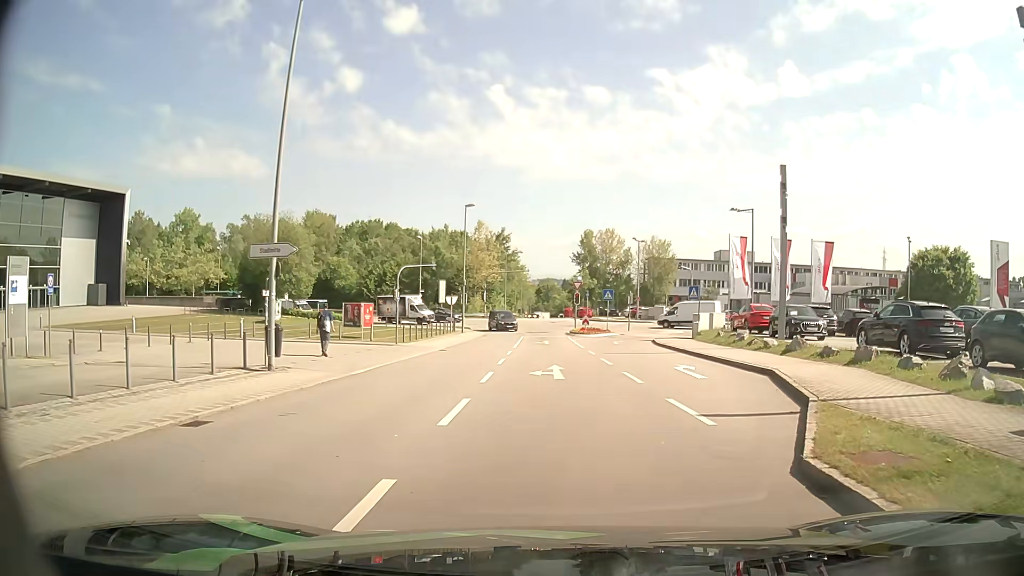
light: Day
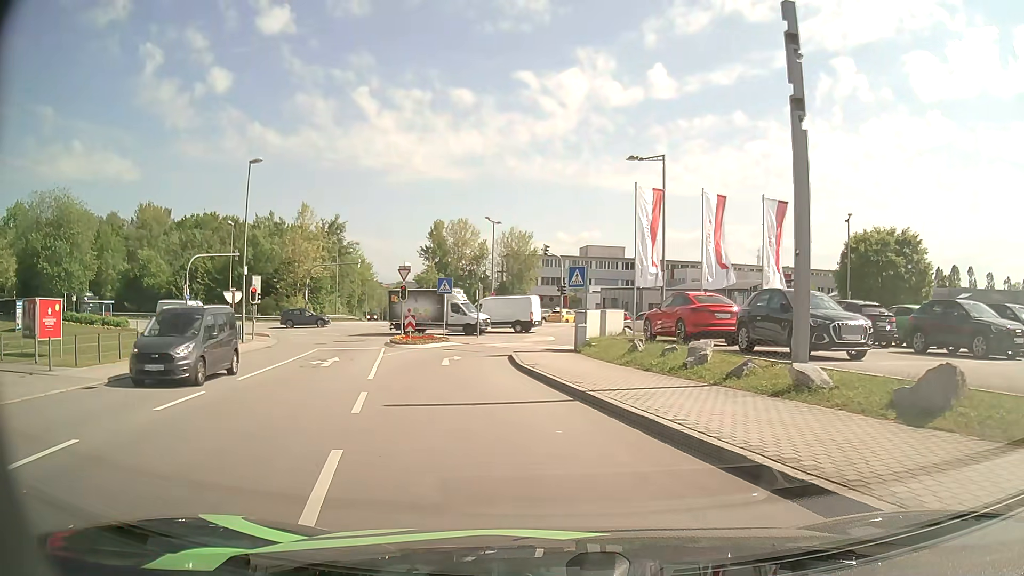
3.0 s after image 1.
(+2.4, +16.4) m; +13°
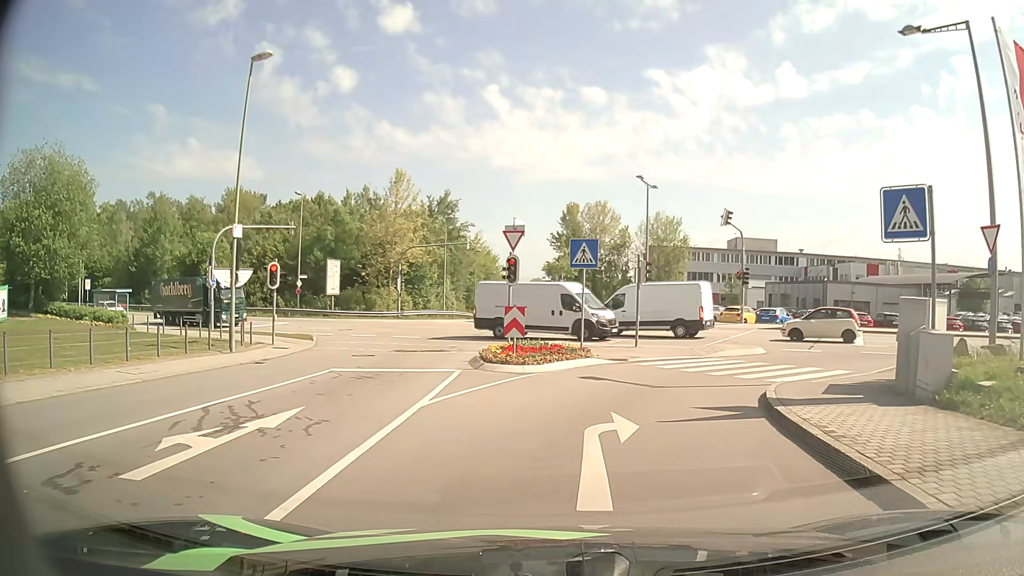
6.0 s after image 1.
(-2.4, +16.1) m; -13°
